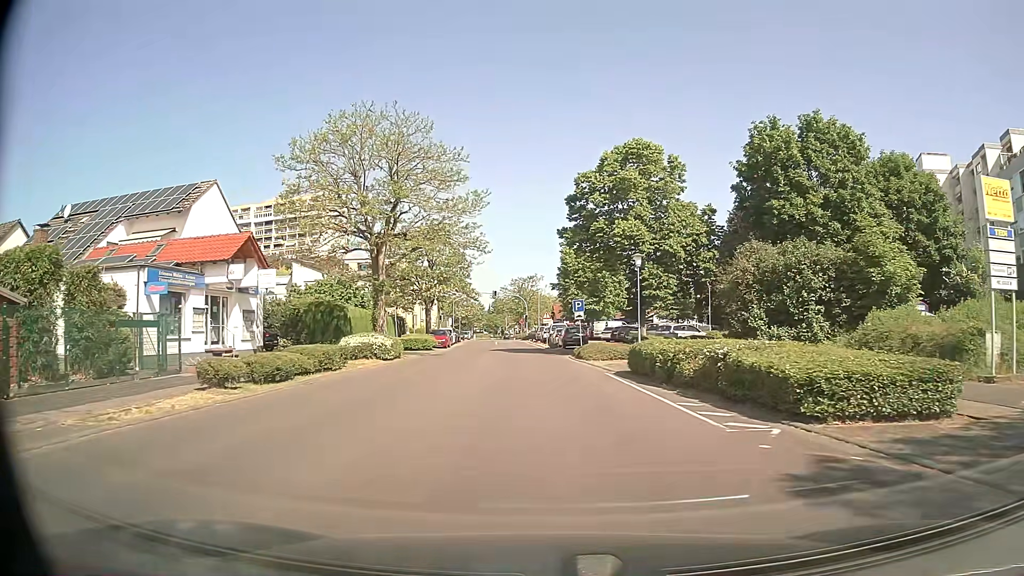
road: tertiary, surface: asphalt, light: Day
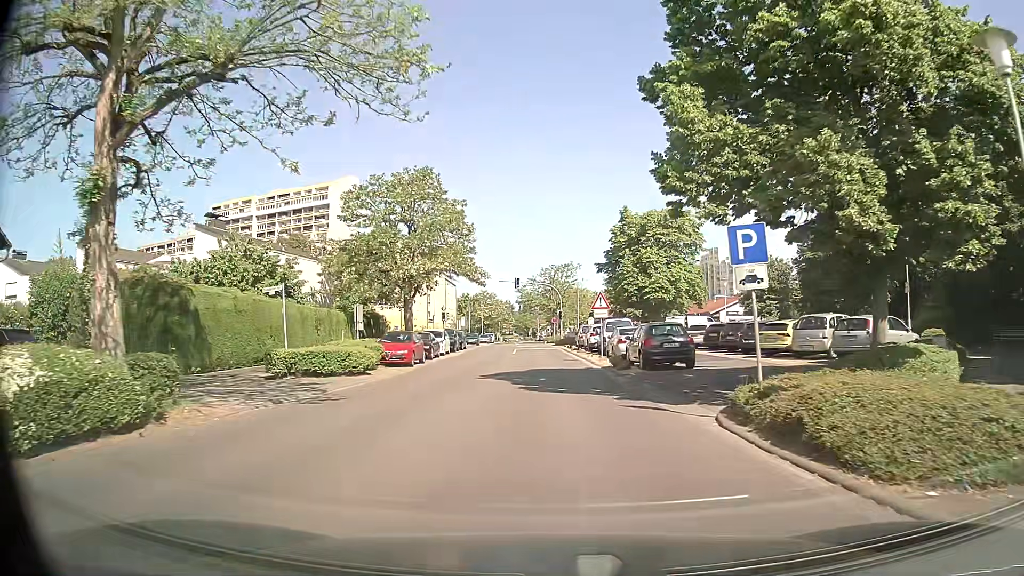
(-0.7, +24.6) m; -3°
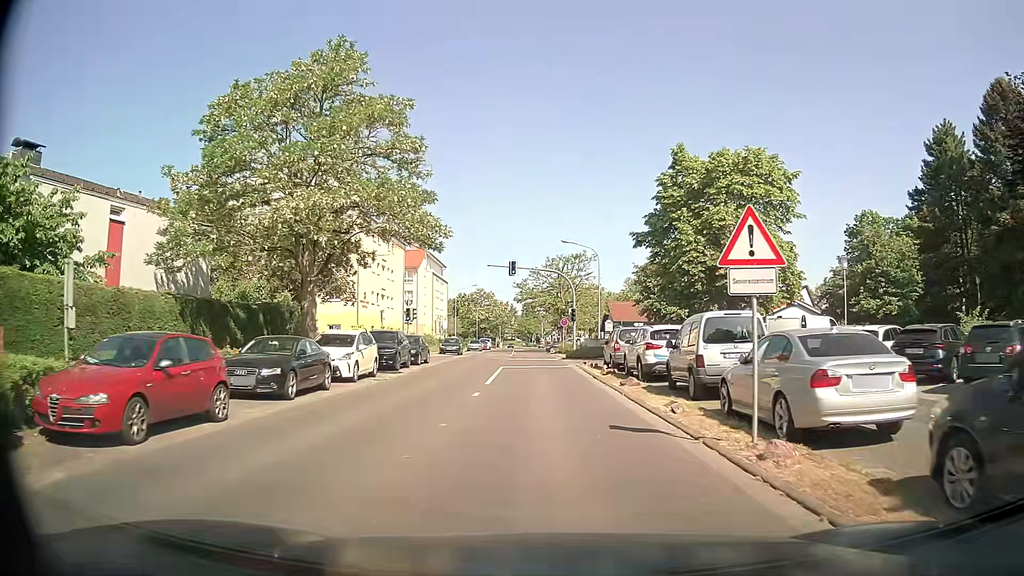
(-0.1, +19.9) m; -1°
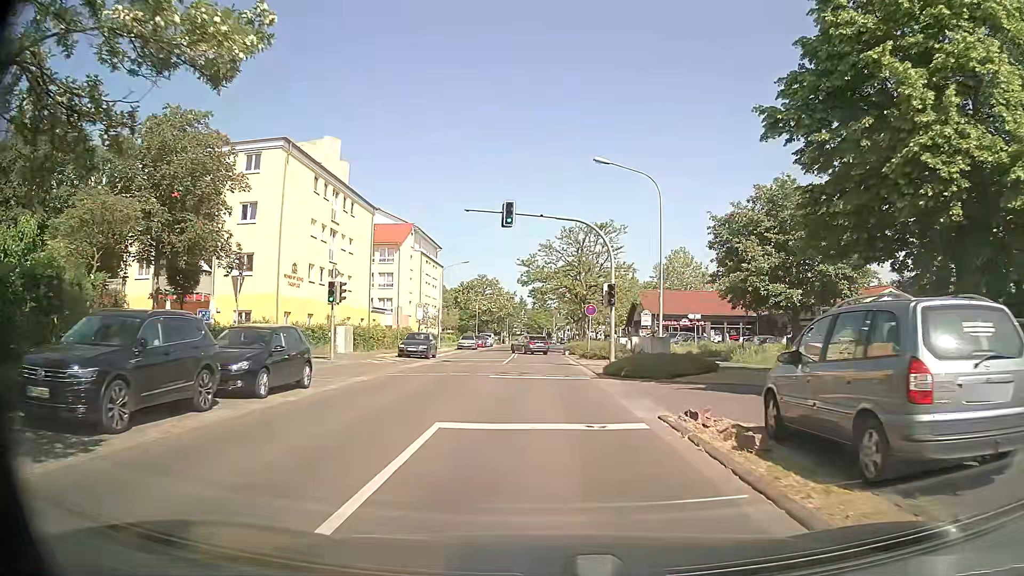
(0.0, +19.9) m; -1°
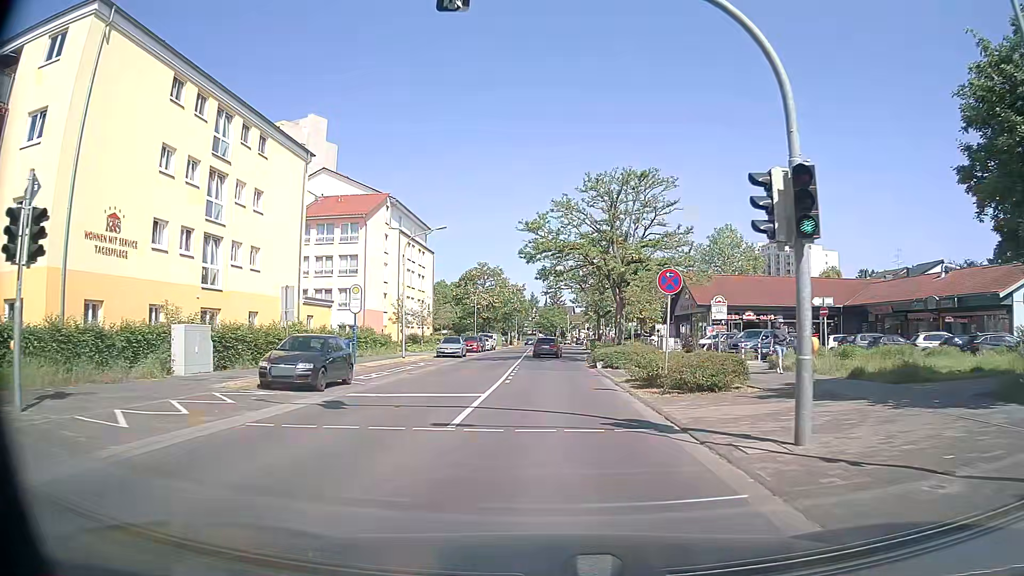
(-0.2, +19.8) m; -1°
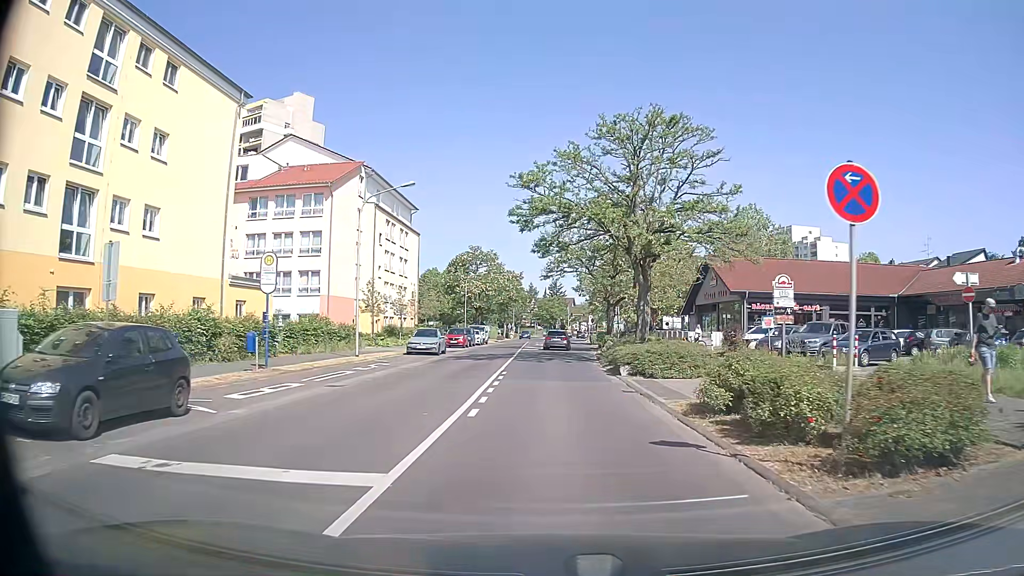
(0.0, +9.9) m; +1°
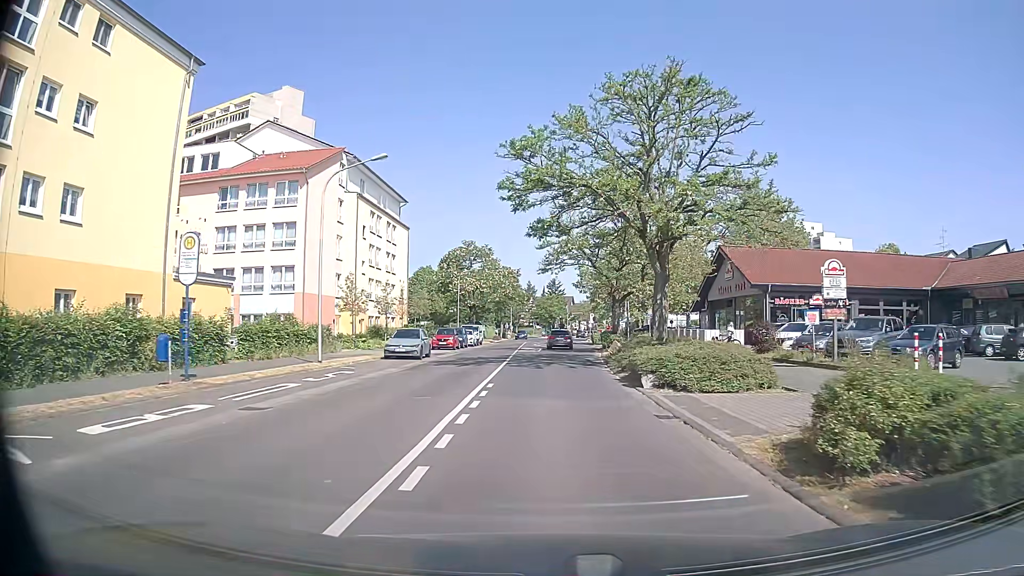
(0.0, +5.0) m; 0°
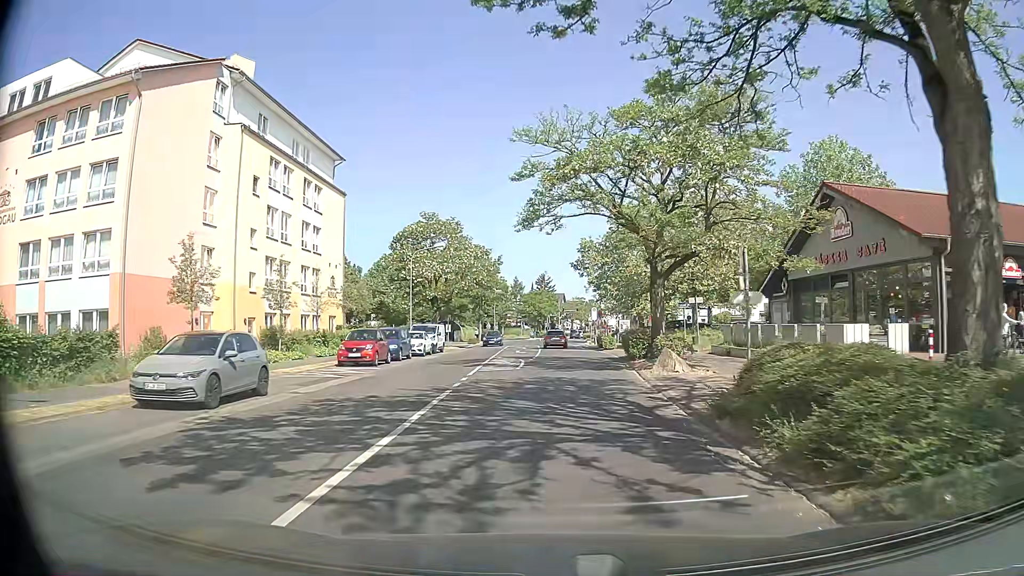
(0.0, +20.0) m; +1°
(0, +10) (0, +20) (0, +30) (+1, +40) (+1, +50) (+1, +60) (+1, +70) (+1, +80) (+1, +90) (+2, +100) m
